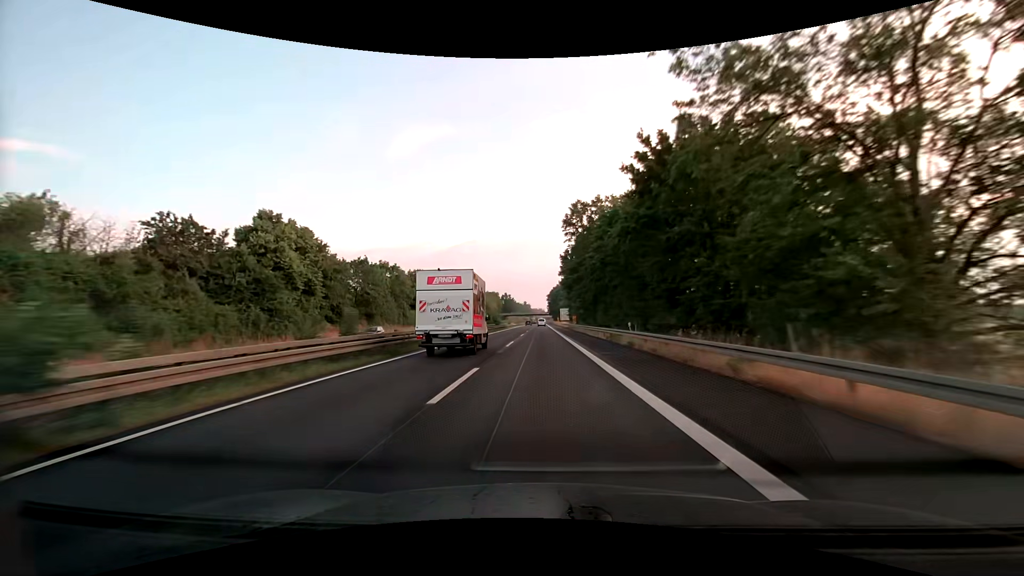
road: trunk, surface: asphalt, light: Day
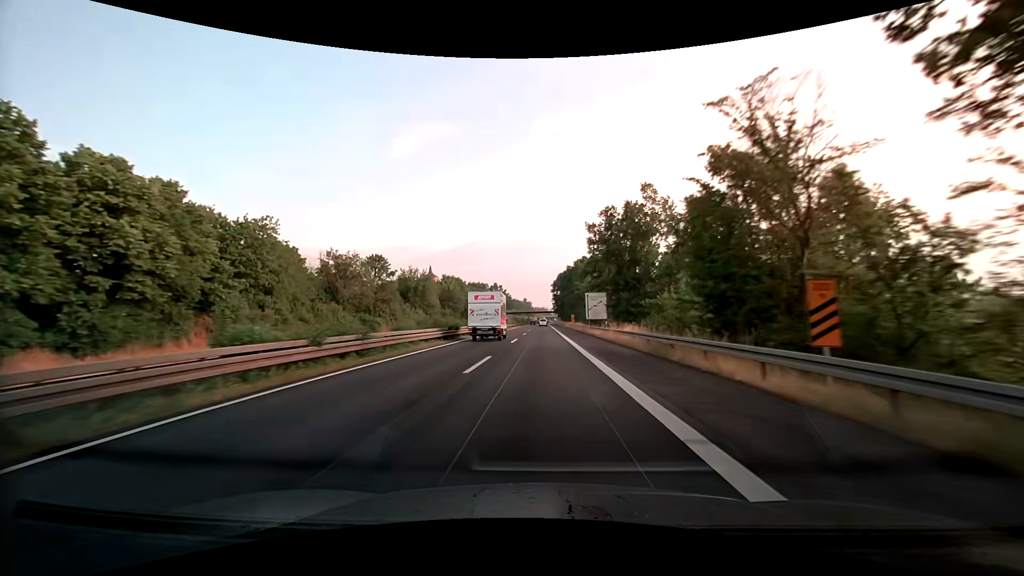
(-0.5, +85.4) m; -1°
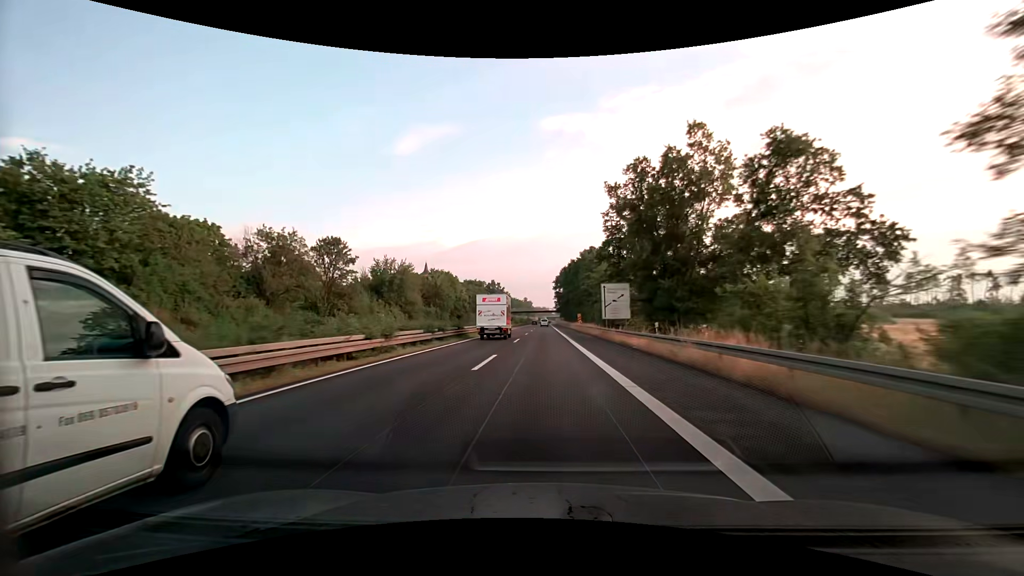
(0.0, +17.0) m; 0°
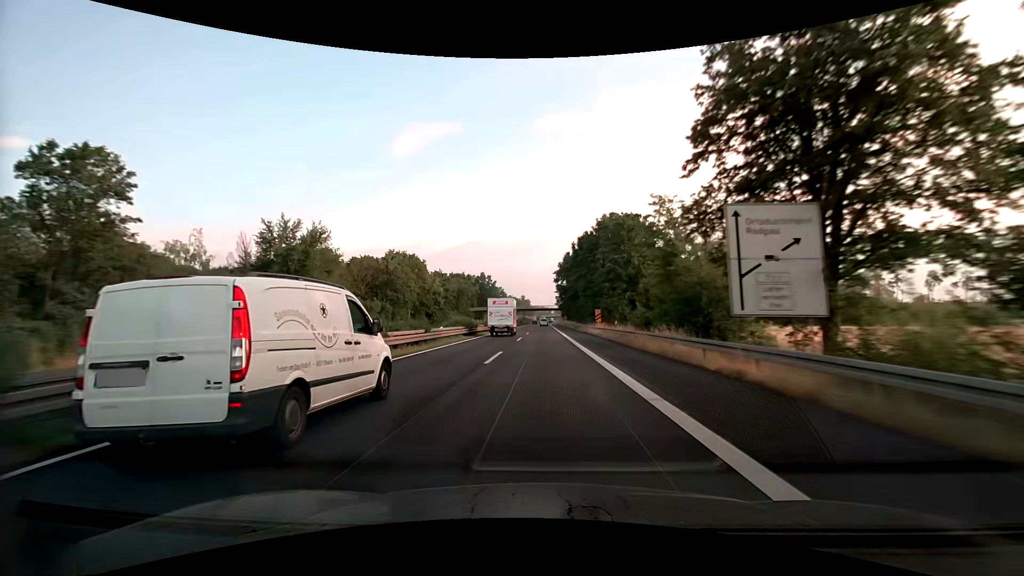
(0.0, +34.1) m; 0°
(0, +10) (0, +20) (0, +30) (0, +40) (0, +50) (0, +60) (0, +70) (0, +80) (0, +90) (0, +100) m
